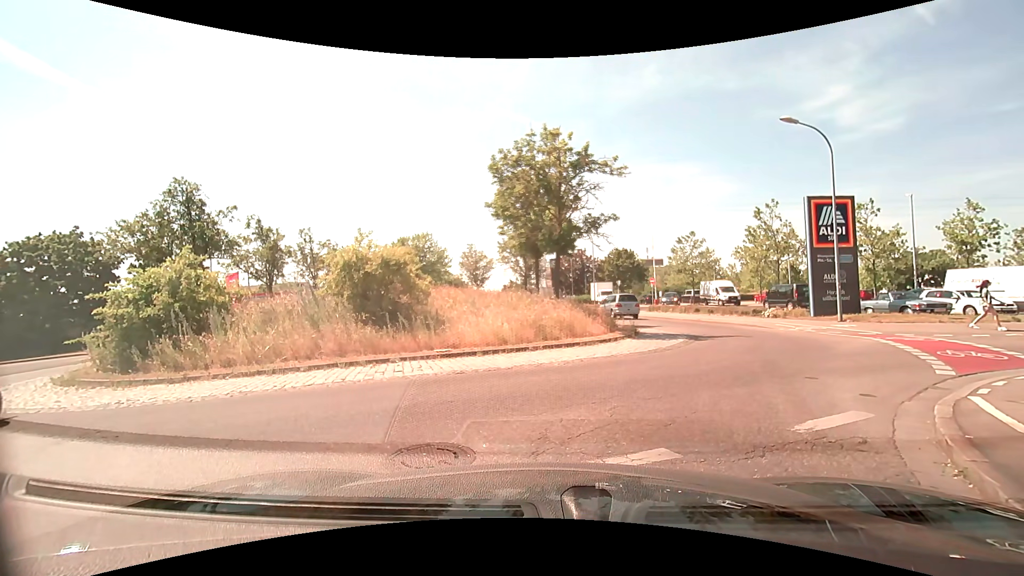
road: tertiary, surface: asphalt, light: Day
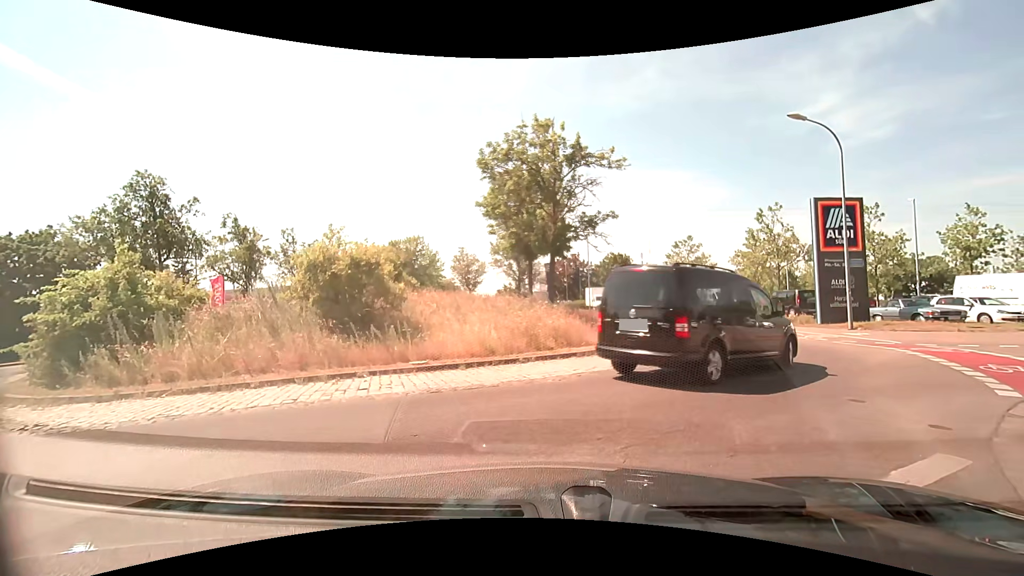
(0.0, +1.5) m; +1°
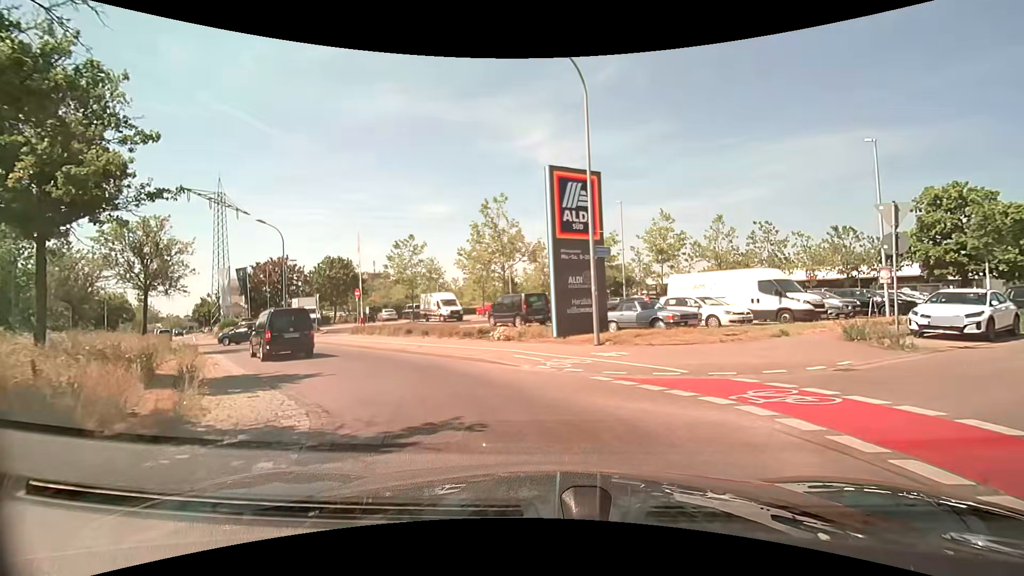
(+3.5, +10.0) m; +31°
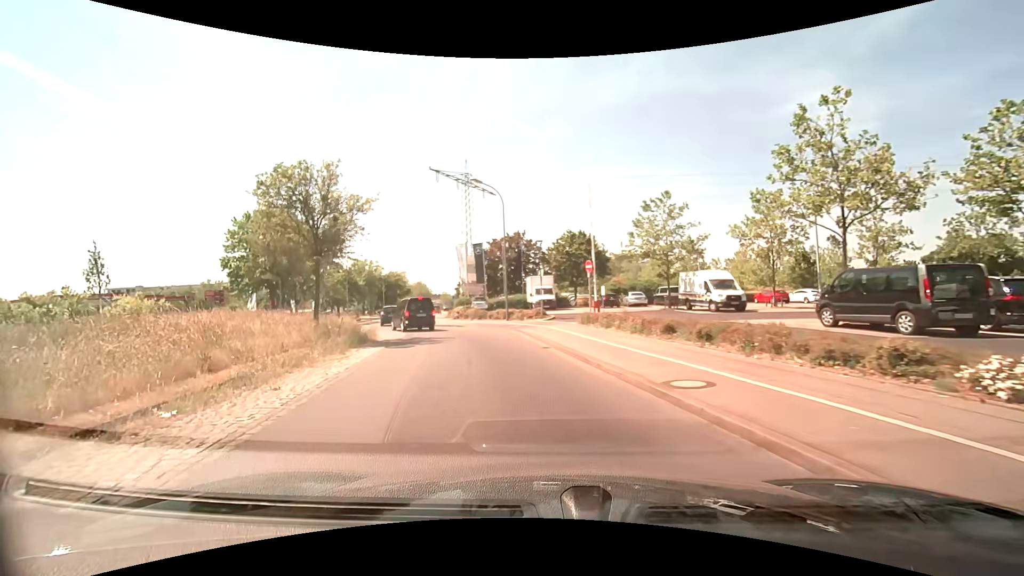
(-2.5, +11.6) m; -28°
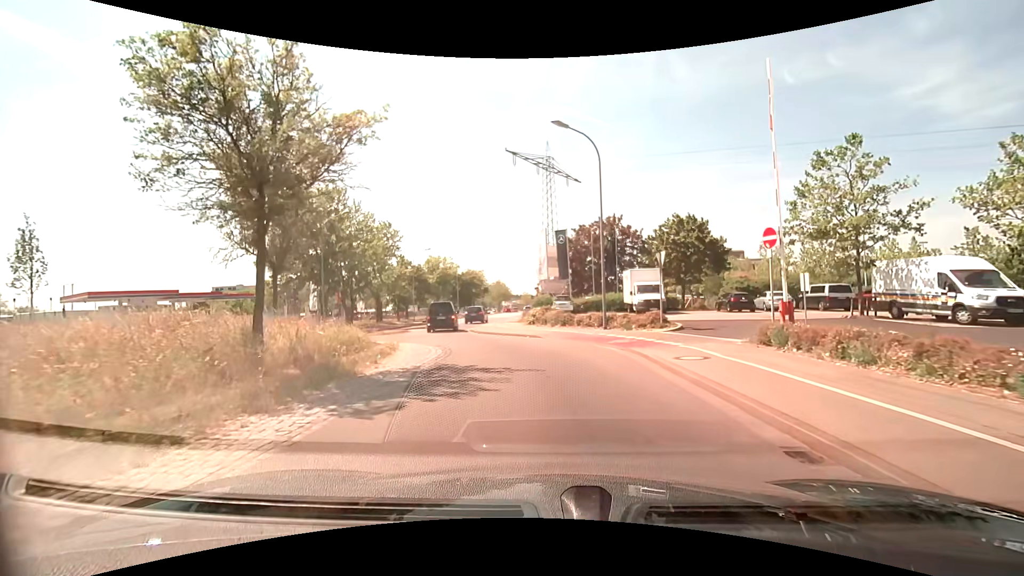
(-1.1, +10.4) m; -9°
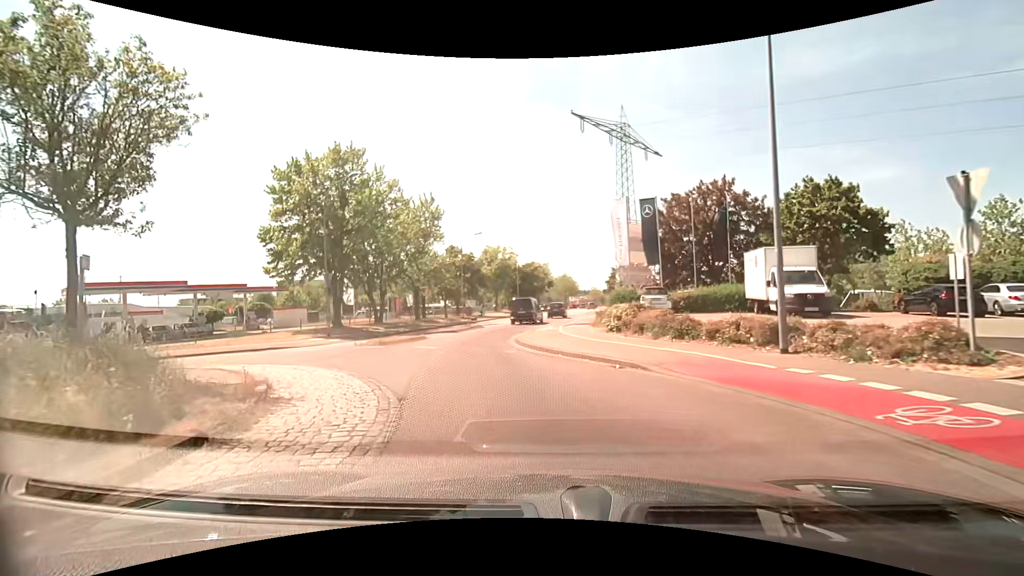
(-0.6, +11.1) m; -8°
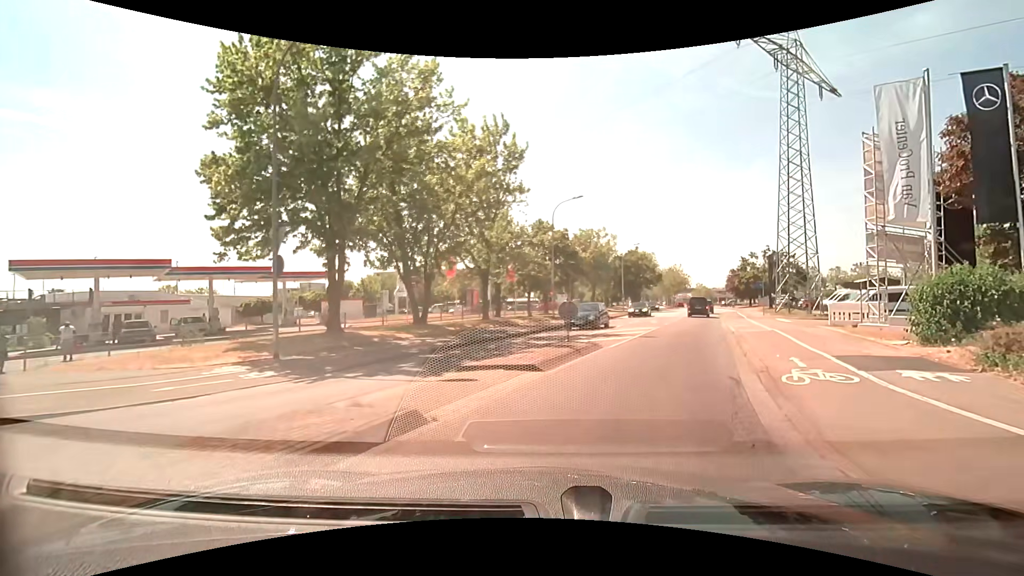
(-2.4, +16.1) m; -11°
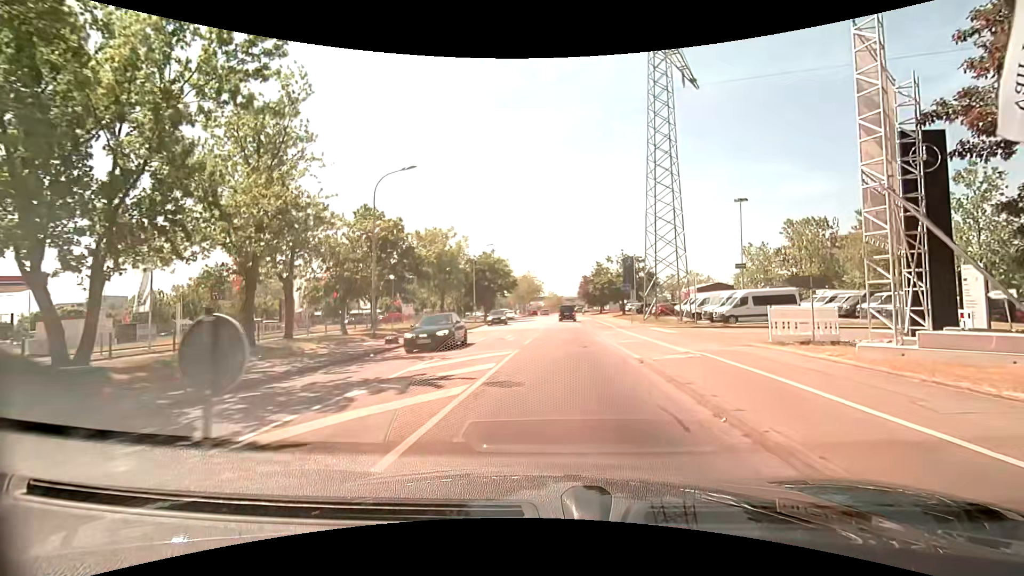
(+1.7, +10.5) m; +17°
(0, +10) (+1, +20) (+1, +30) (+1, +40) (+1, +50) (+2, +60) (+1, +70) (0, +80) (0, +90) (-1, +100) m
